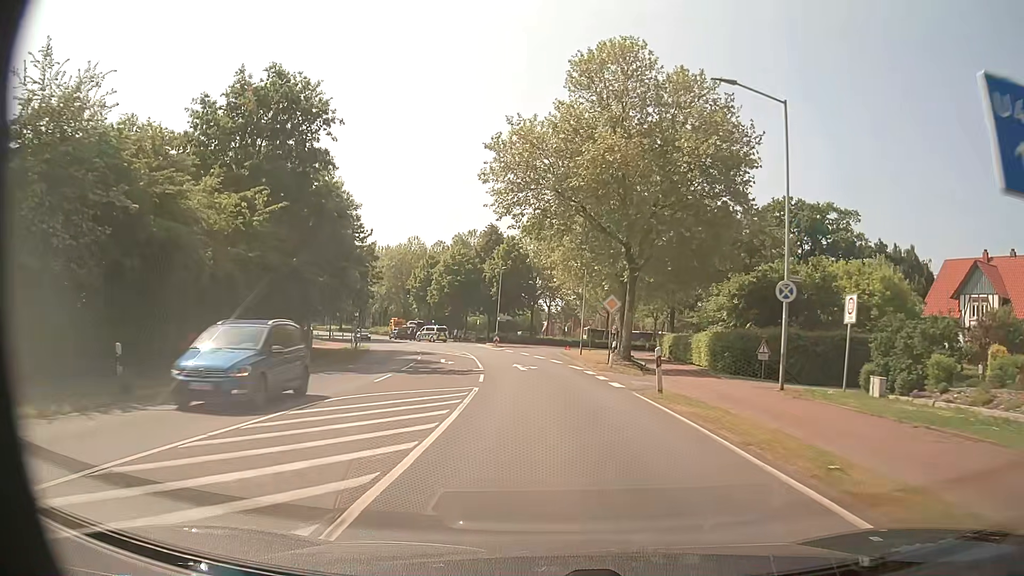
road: secondary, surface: asphalt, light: Day
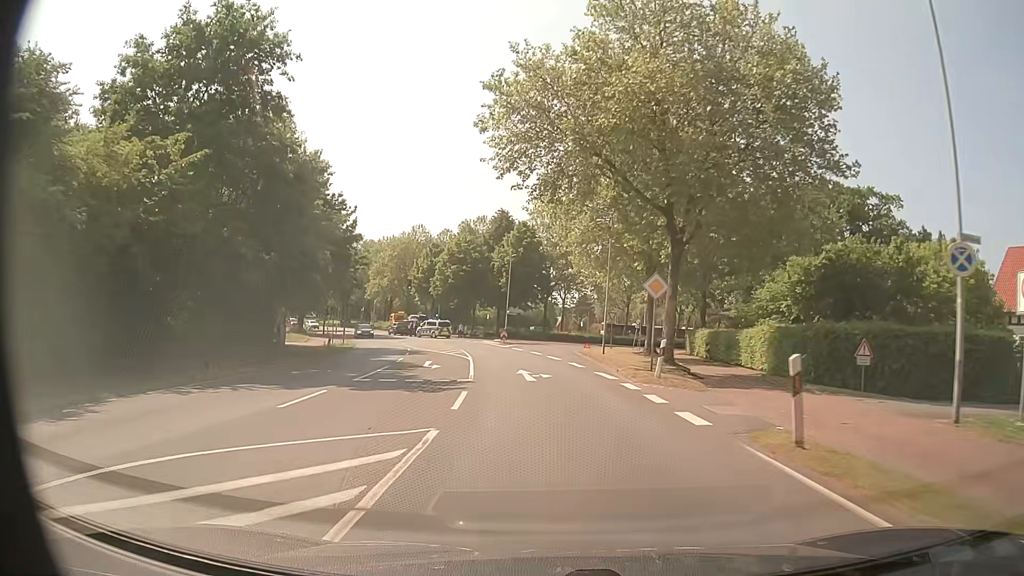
(-0.1, +8.2) m; -1°
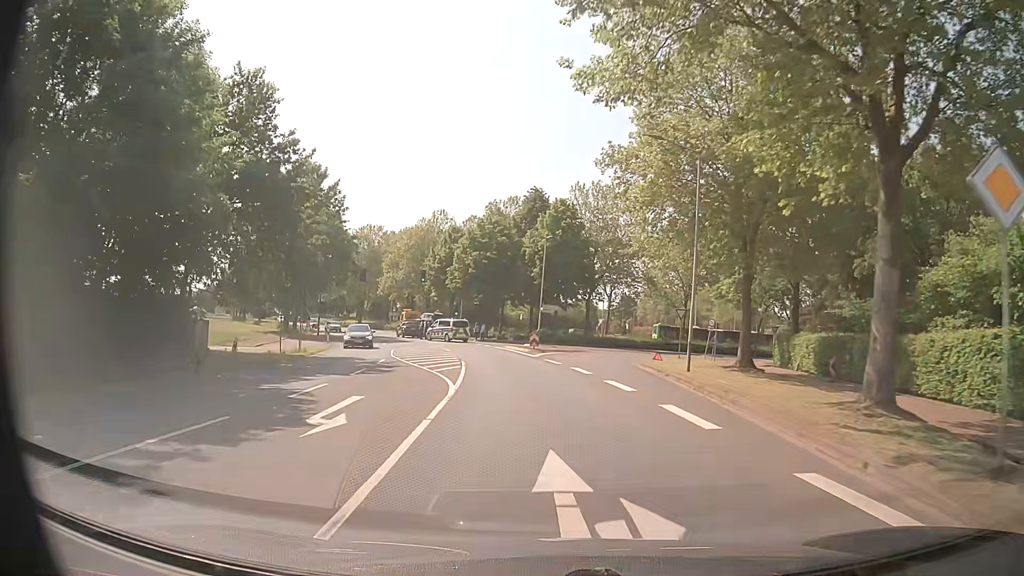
(-0.4, +15.1) m; -3°
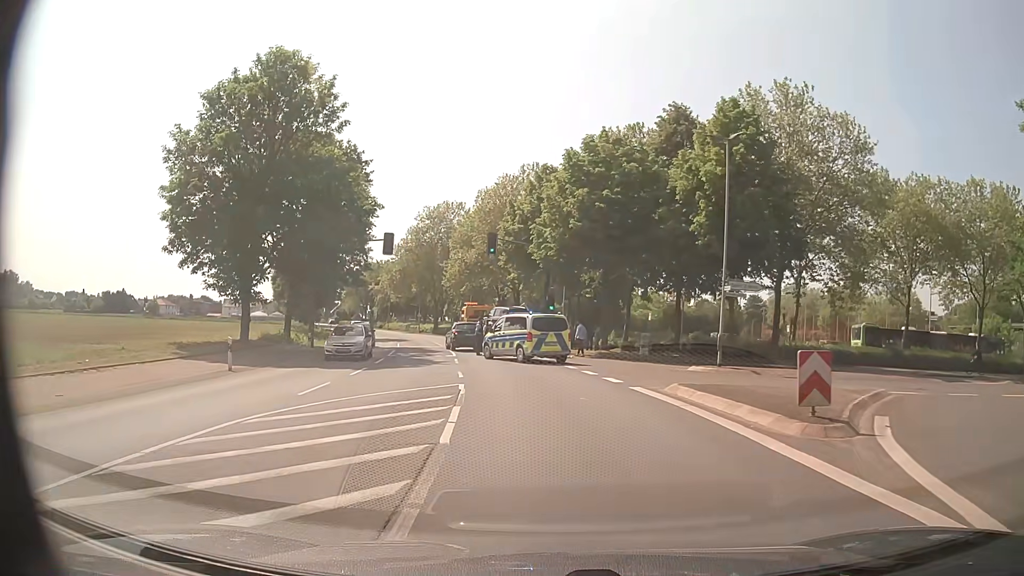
(-2.4, +29.5) m; -9°
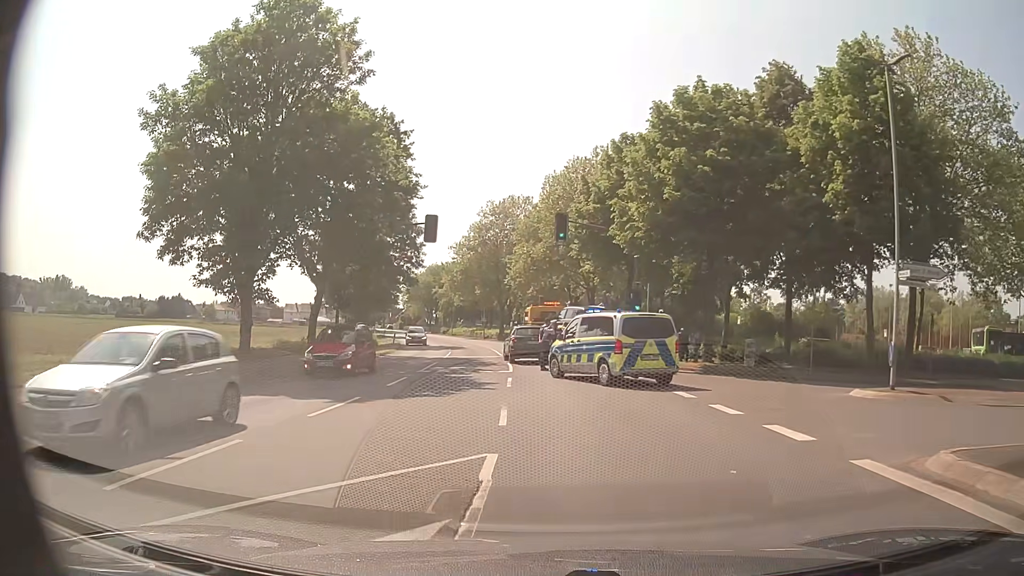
(-0.4, +8.3) m; -6°
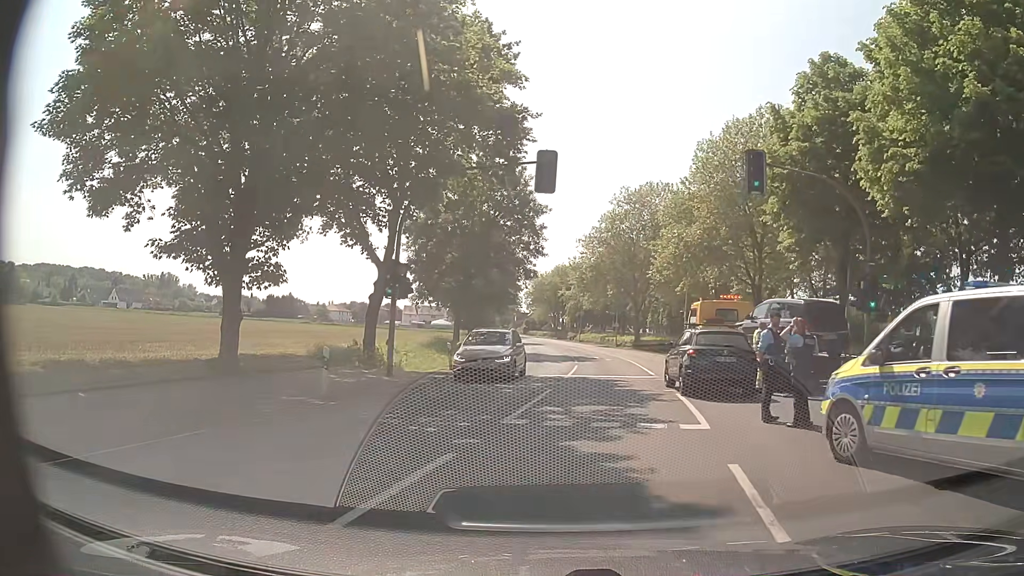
(-1.5, +12.5) m; -12°
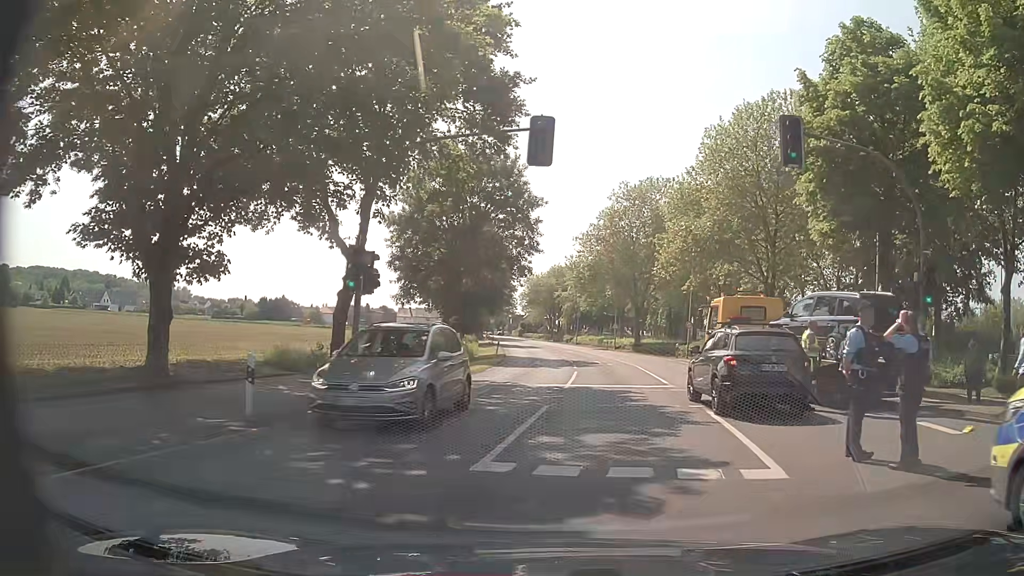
(0.0, +3.8) m; +1°
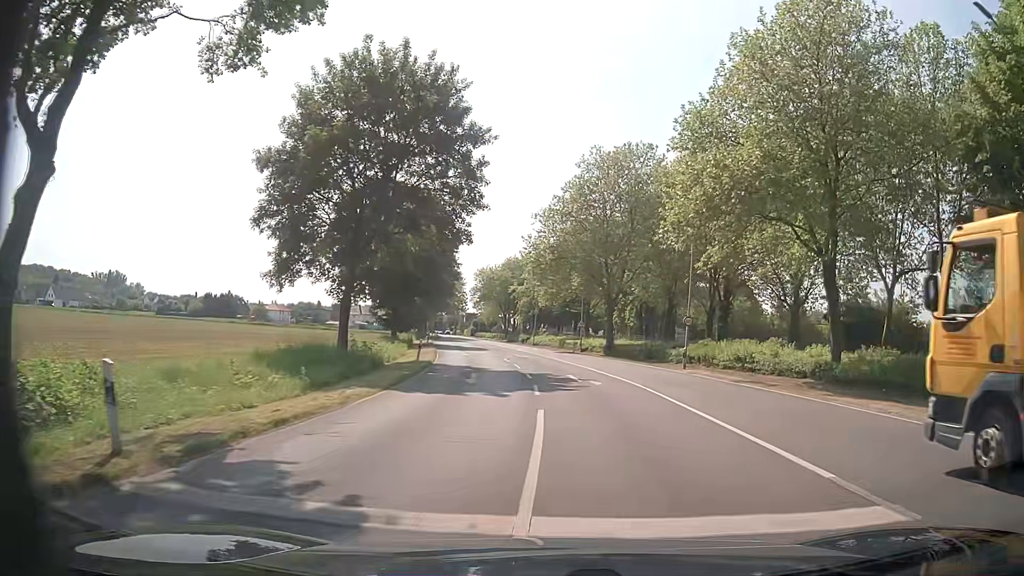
(+0.4, +15.1) m; +4°
(0, +10) (+1, +20) (+2, +30) (+2, +40) (+1, +50) (-1, +60) (-2, +70) (-4, +79) (-6, +89) (-8, +99) m
